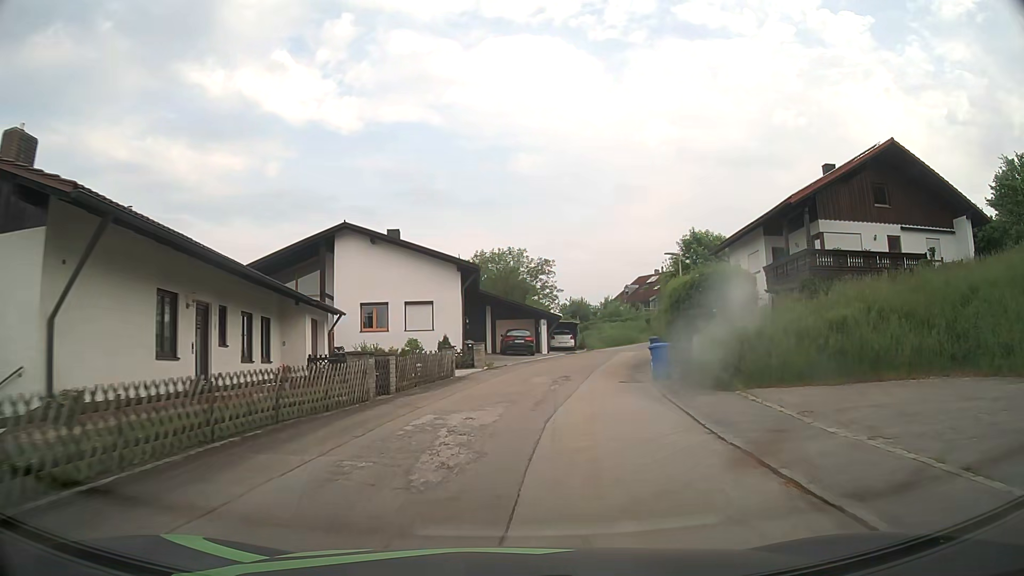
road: residential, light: Day
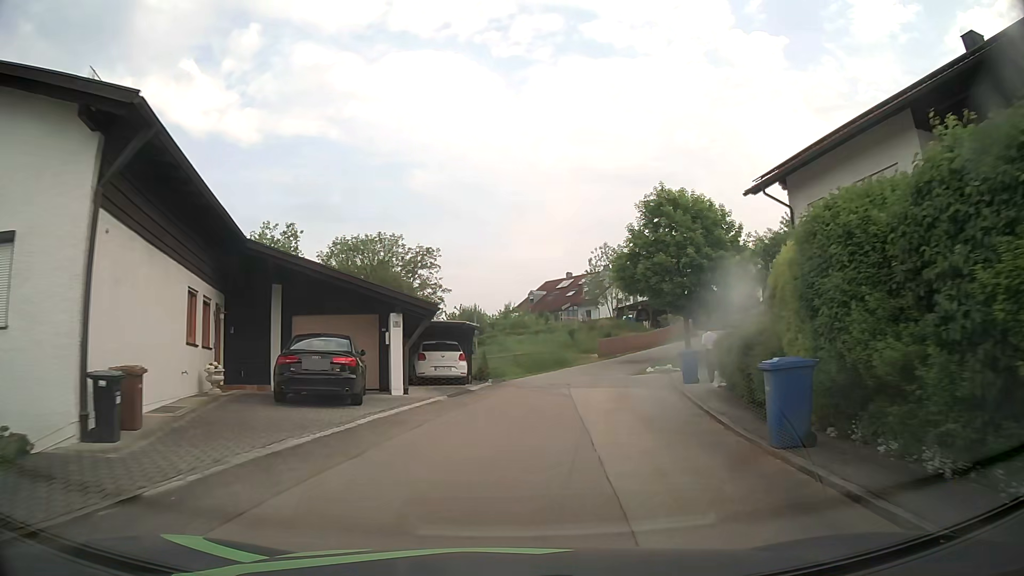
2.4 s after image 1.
(+2.4, +23.6) m; +10°
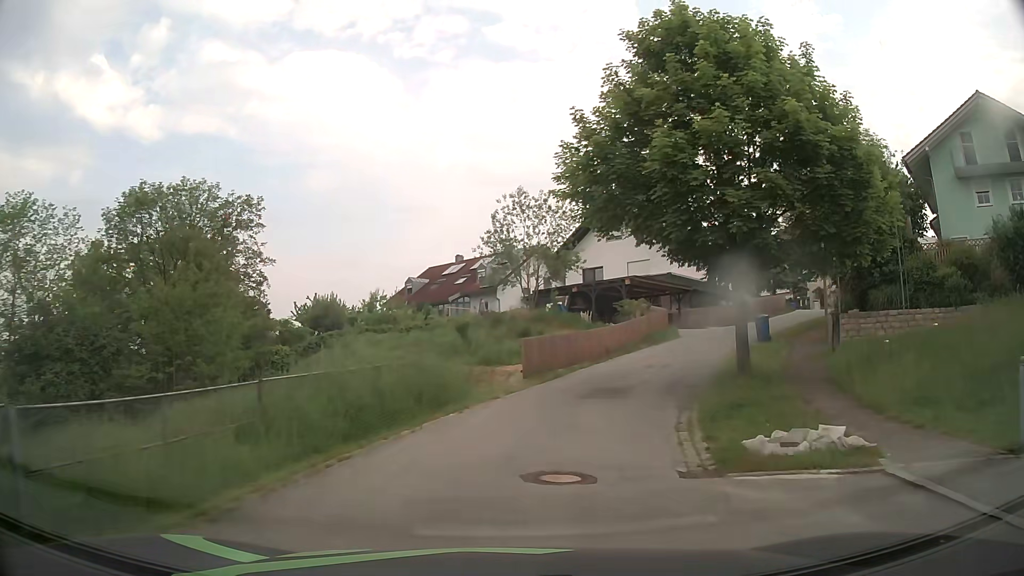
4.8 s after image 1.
(+1.9, +22.4) m; +9°
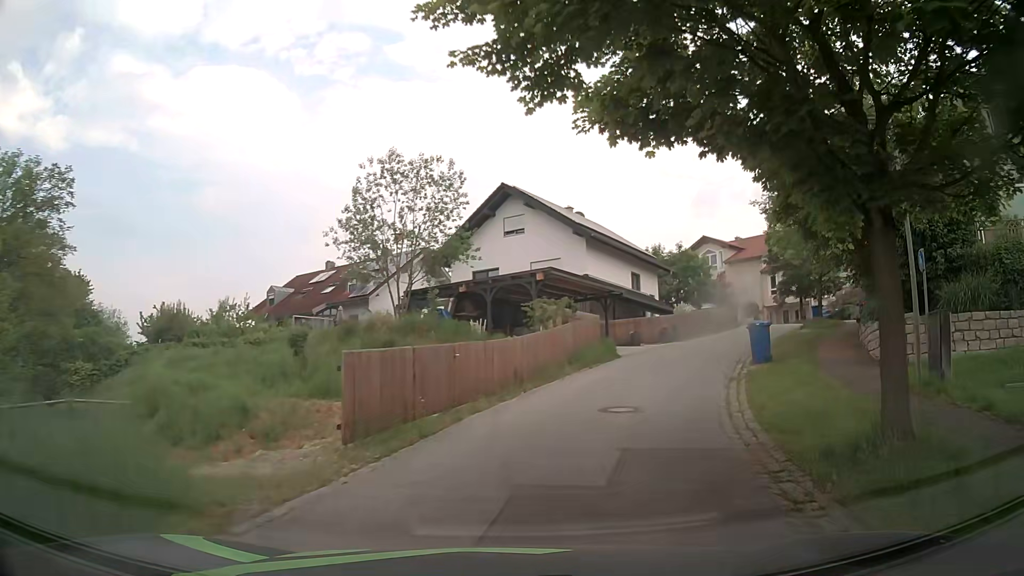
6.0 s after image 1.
(+0.8, +10.5) m; +9°
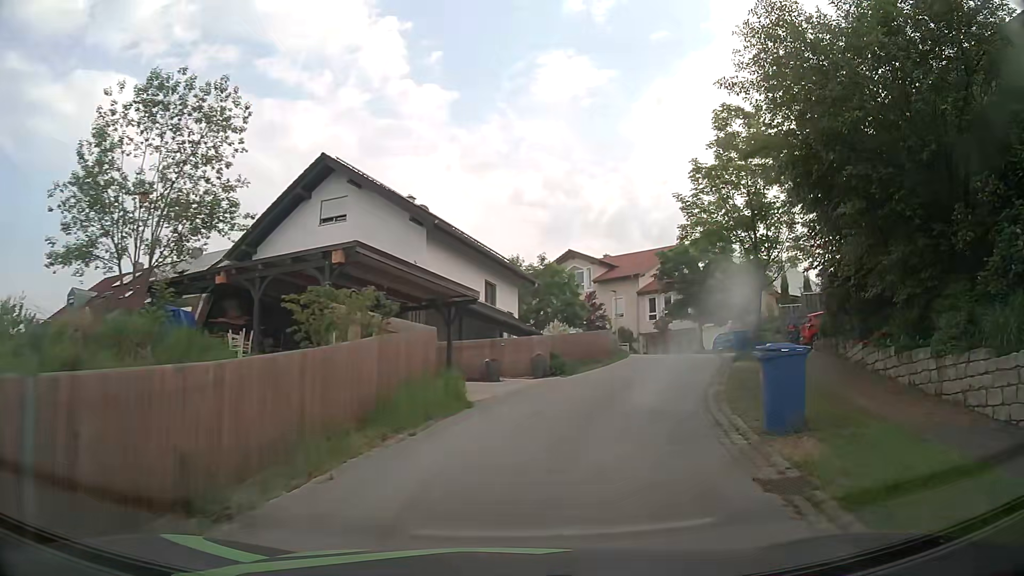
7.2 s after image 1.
(+1.2, +9.9) m; +14°
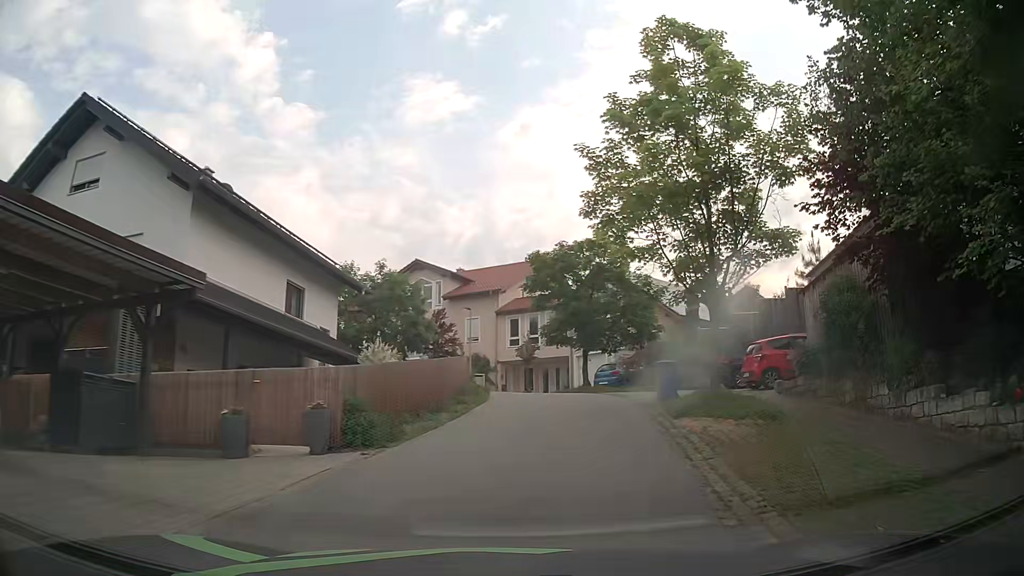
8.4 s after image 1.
(+1.1, +9.6) m; +12°
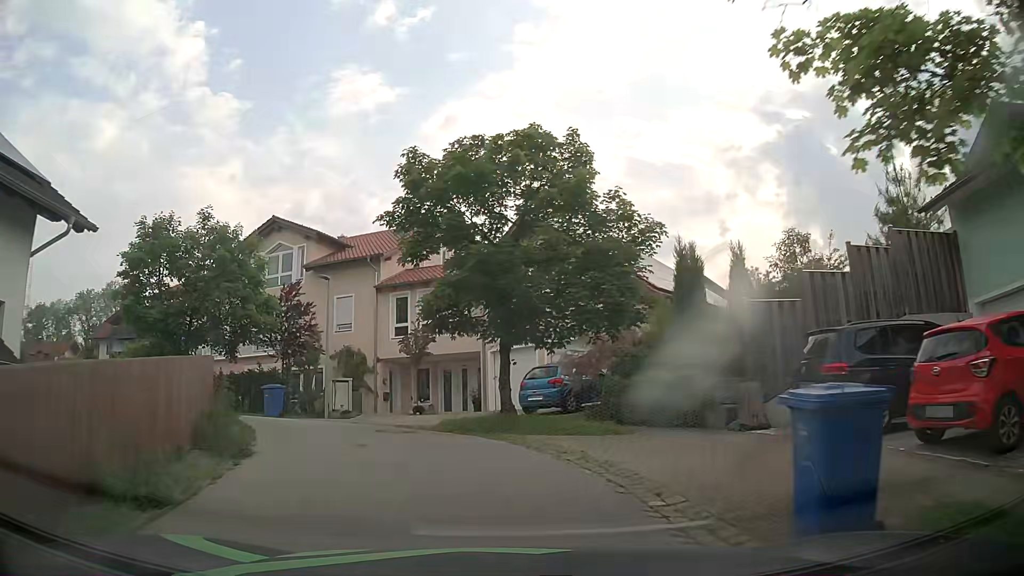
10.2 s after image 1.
(+1.5, +13.6) m; +8°
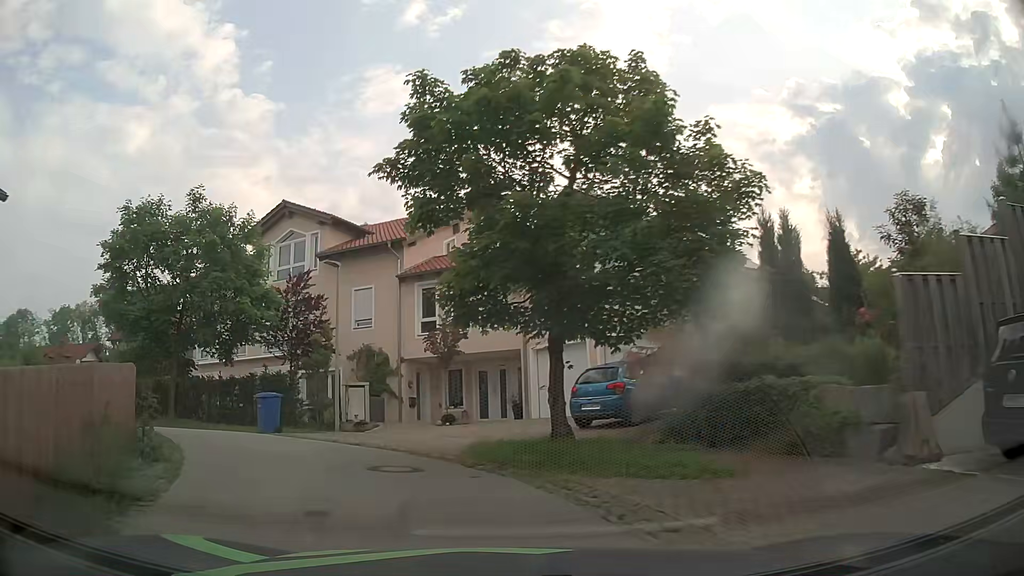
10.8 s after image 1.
(-0.1, +4.1) m; -3°
(-2, +10) (-8, +17) (-18, +21) (-27, +23) (-37, +25) (-47, +27) (-57, +29) (-67, +32) (-76, +35) (-84, +41) m
